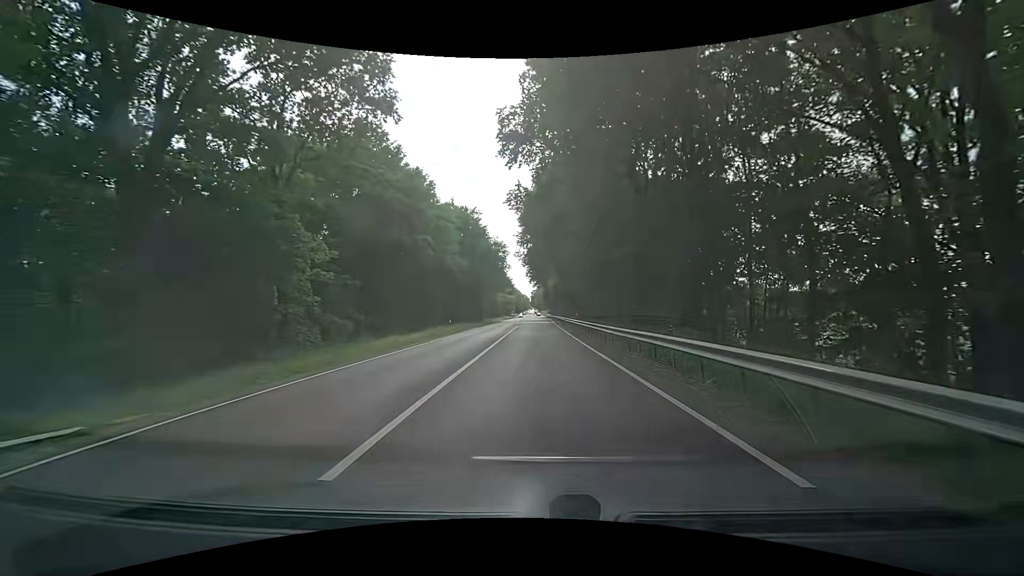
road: primary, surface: asphalt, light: Day
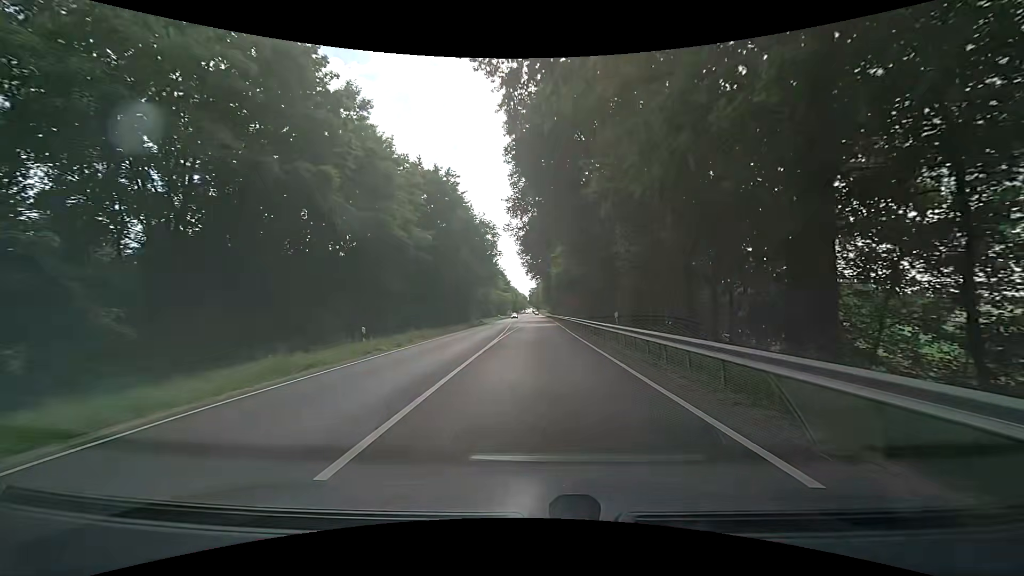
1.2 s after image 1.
(-0.1, +21.0) m; -1°
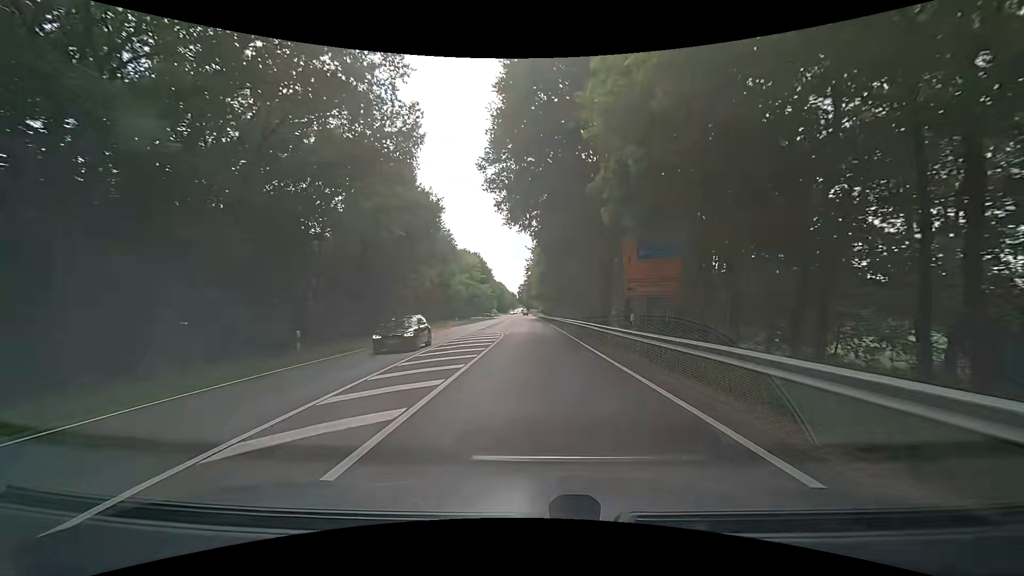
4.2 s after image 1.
(+1.5, +52.6) m; +2°
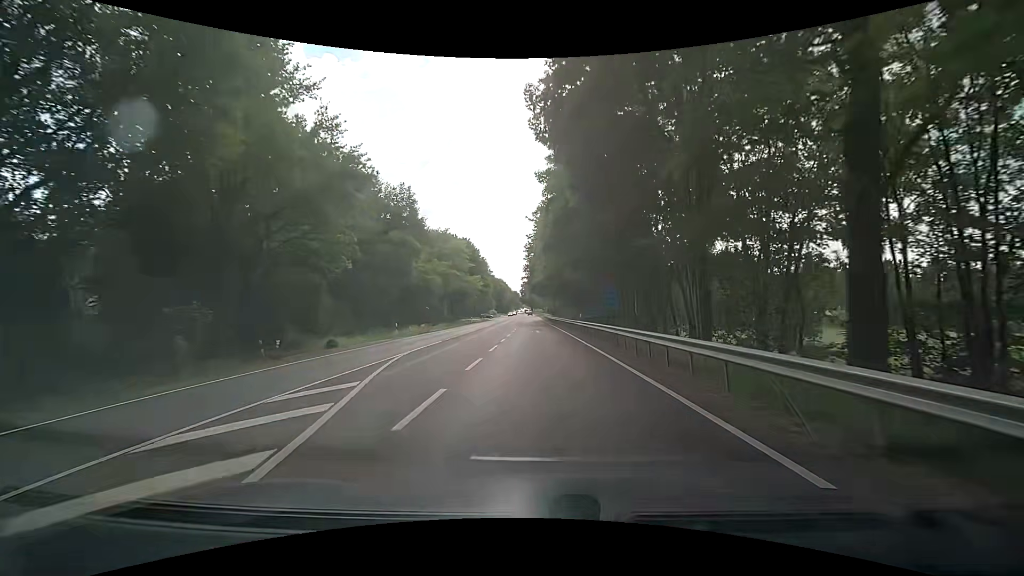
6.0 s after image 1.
(-0.1, +31.6) m; -1°
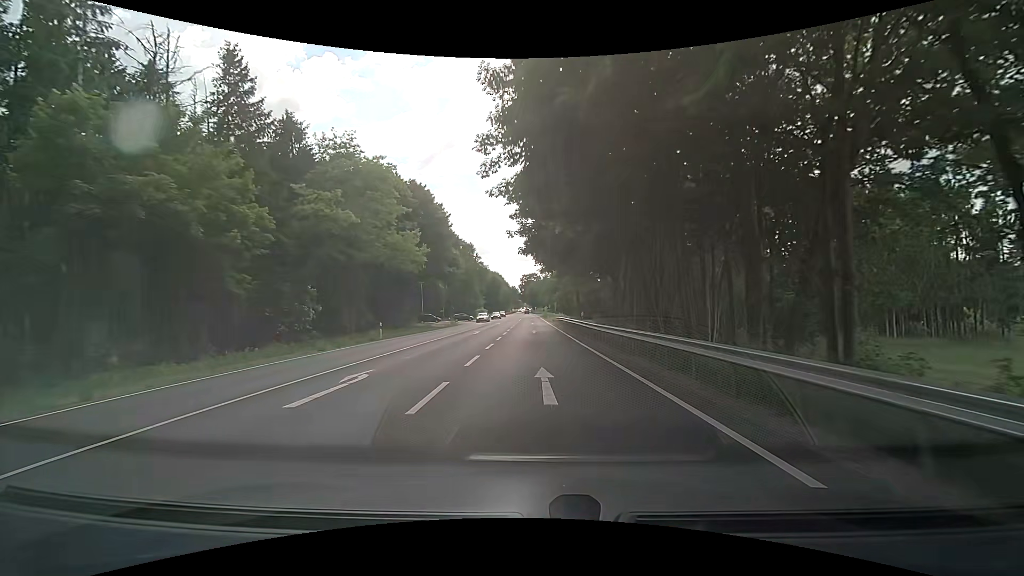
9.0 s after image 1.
(0.0, +52.8) m; +1°
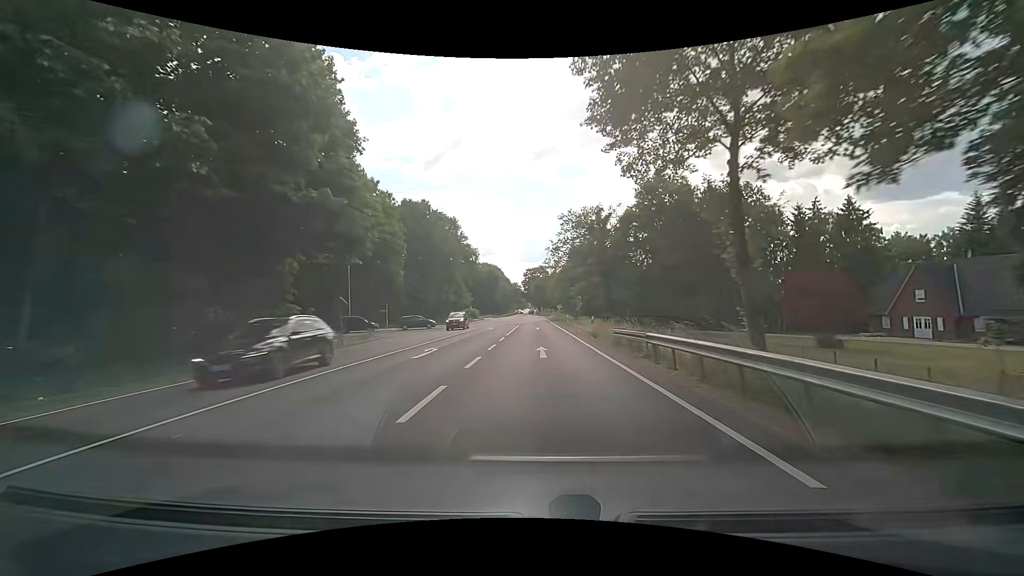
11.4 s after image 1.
(-1.0, +42.3) m; -2°
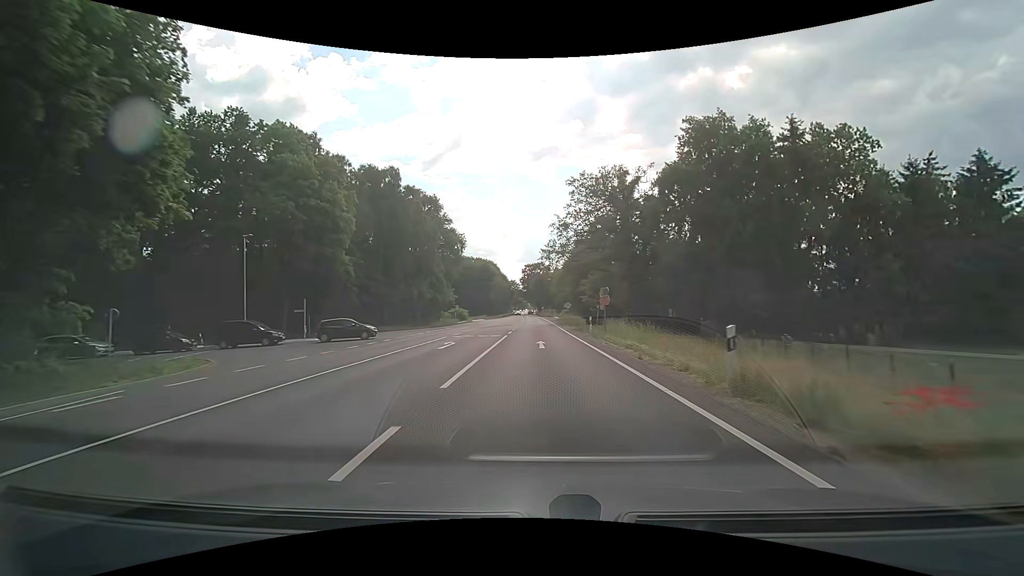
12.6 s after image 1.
(+0.1, +21.1) m; 0°
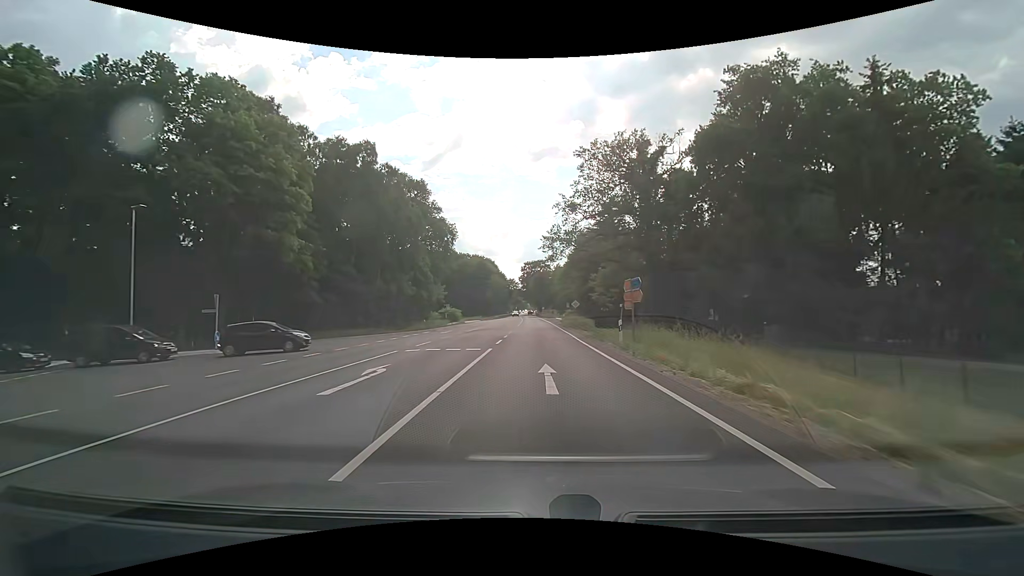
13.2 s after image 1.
(+0.1, +10.5) m; 0°
(0, +10) (0, +20) (0, +30) (0, +40) (0, +50) (0, +60) (0, +70) (0, +80) (0, +90) (-1, +100) m
